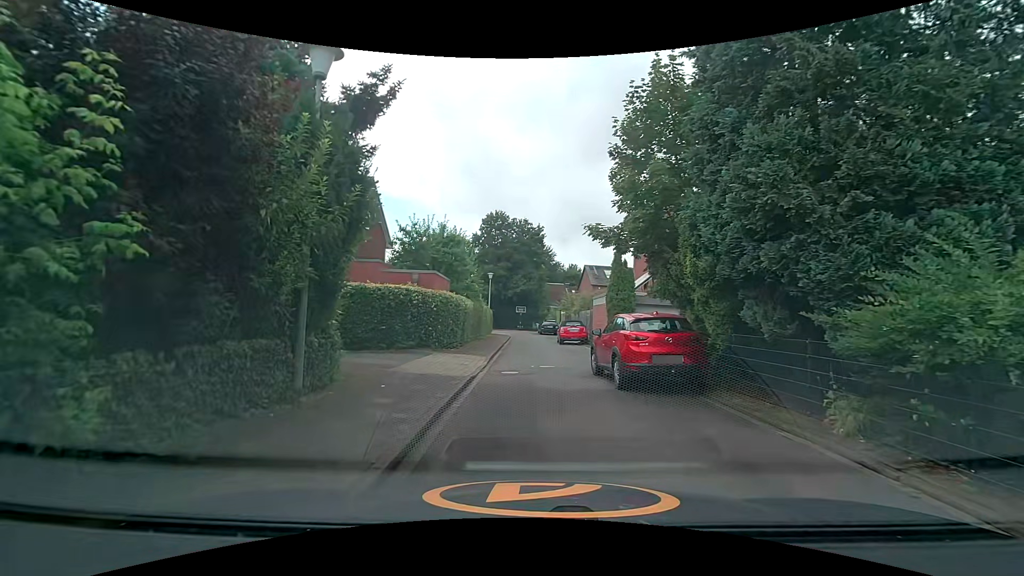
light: Day
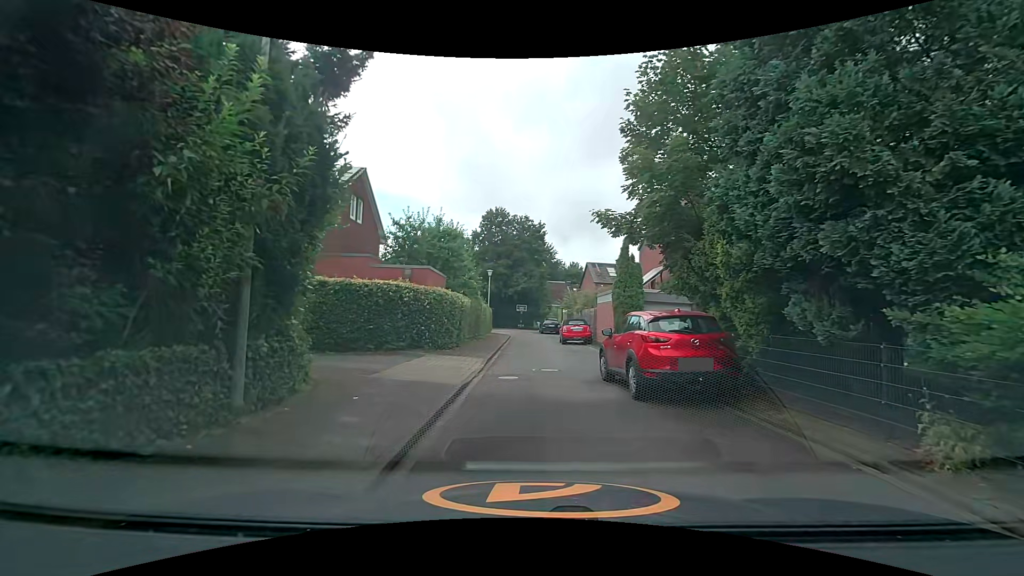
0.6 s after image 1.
(0.0, +1.4) m; -2°
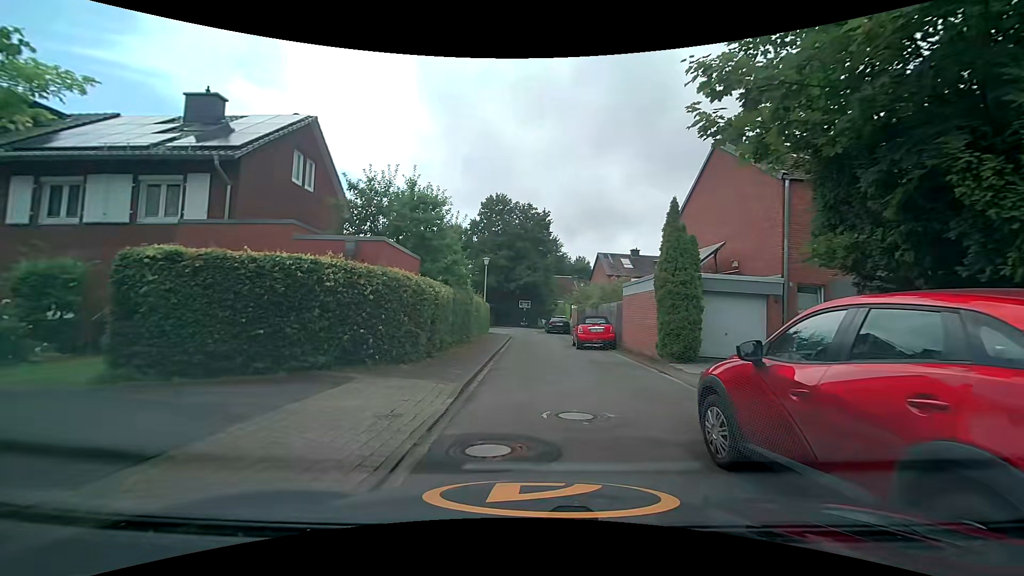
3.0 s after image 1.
(+0.1, +6.6) m; -1°
